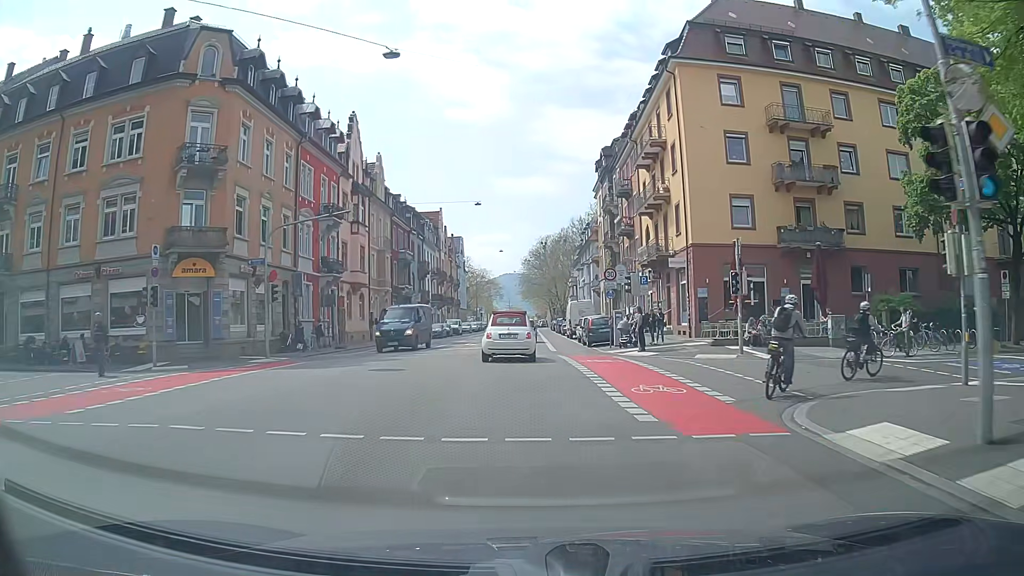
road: secondary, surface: asphalt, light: Day
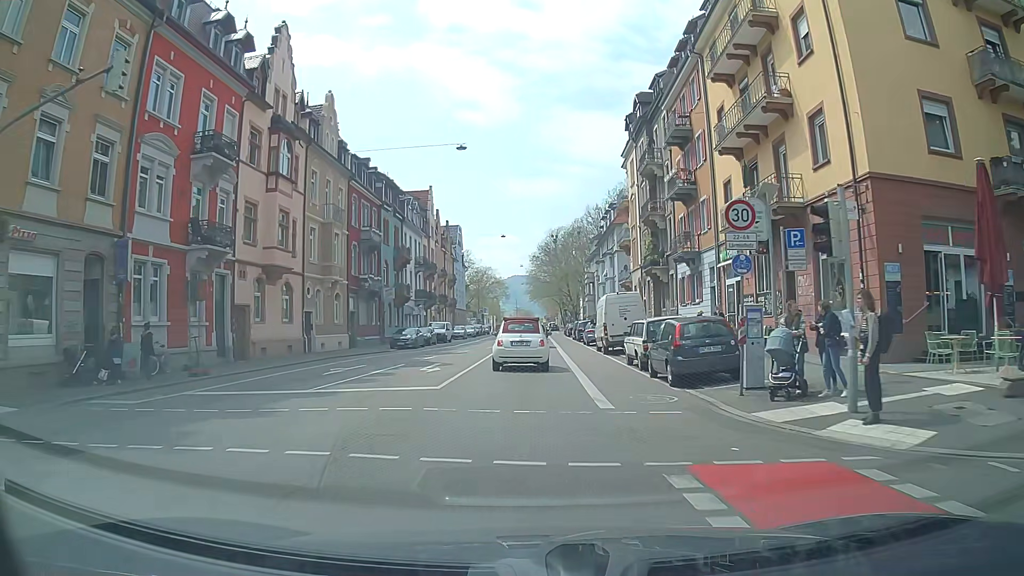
(+0.1, +18.3) m; 0°
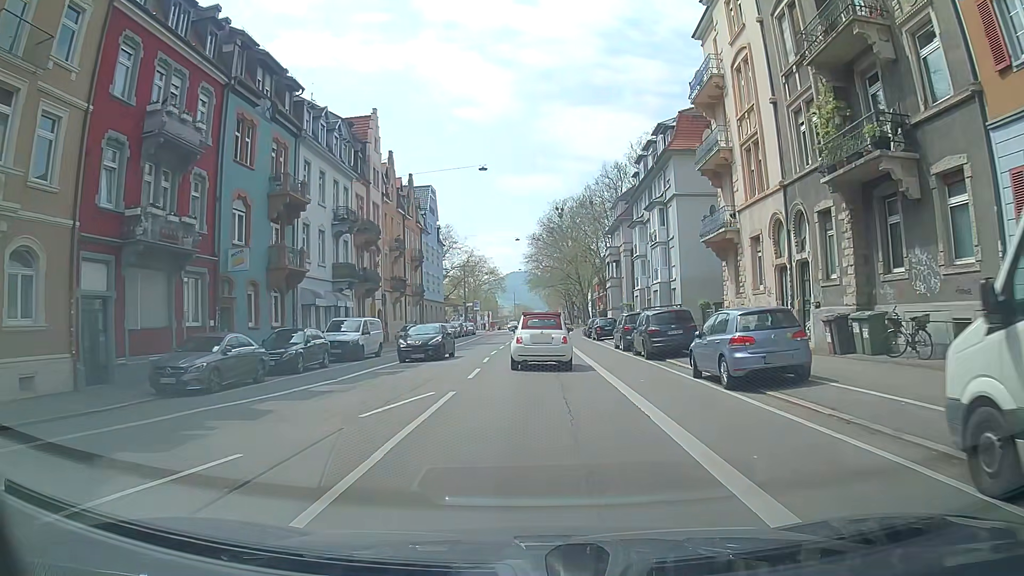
(0.0, +29.8) m; 0°
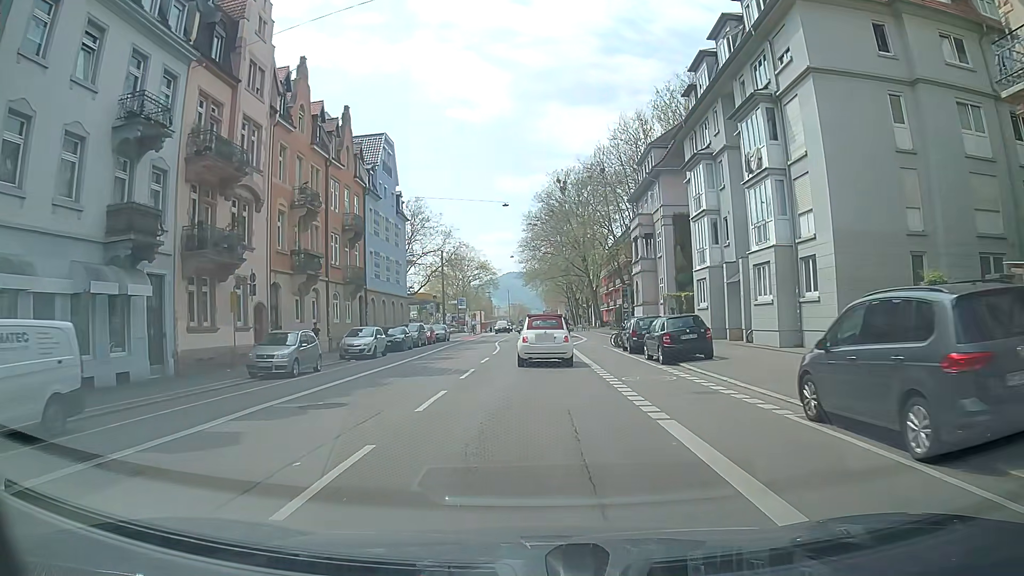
(+0.3, +23.2) m; +1°
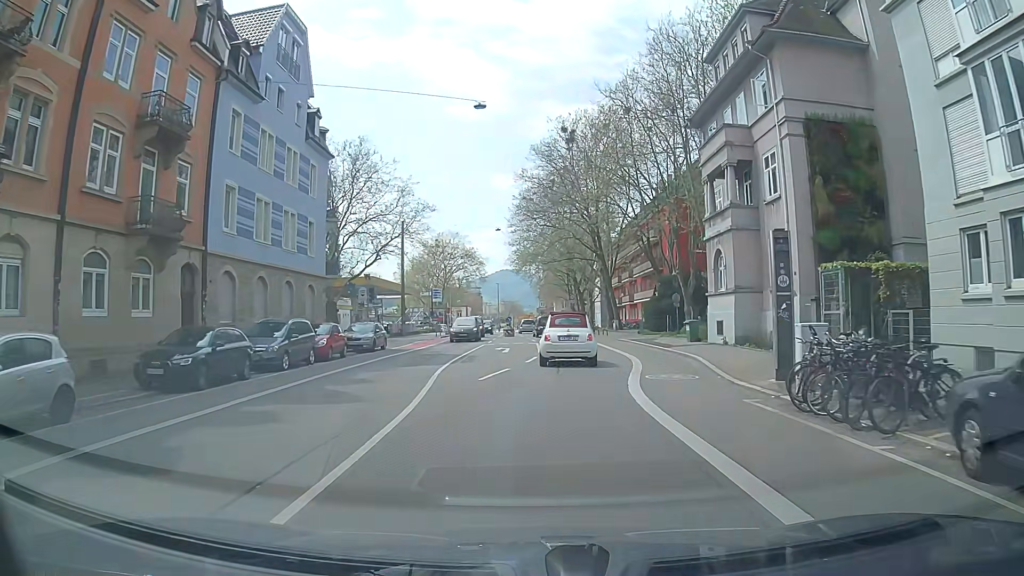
(+0.1, +24.5) m; 0°
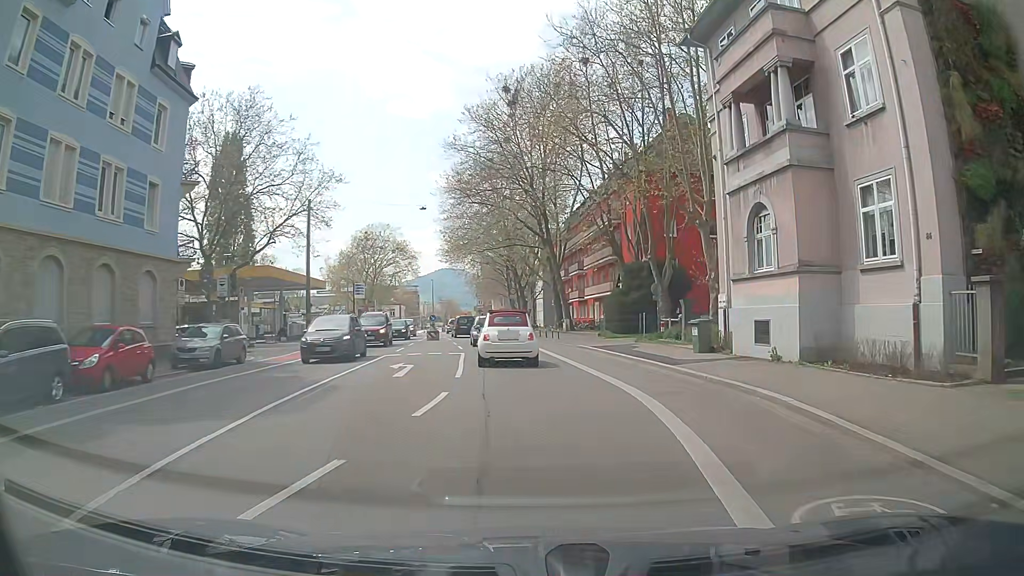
(+0.5, +11.7) m; +5°
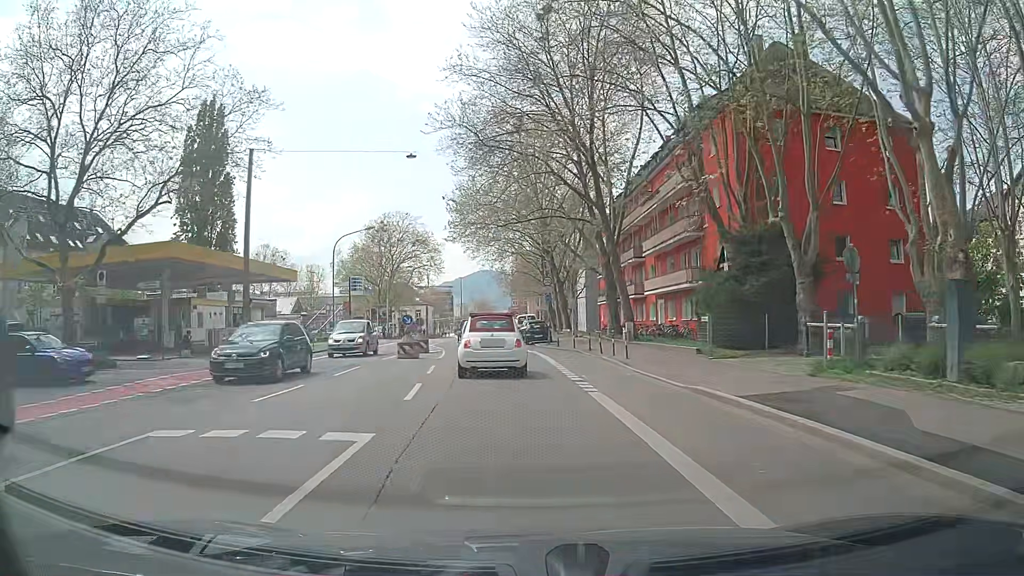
(-0.2, +17.9) m; -4°
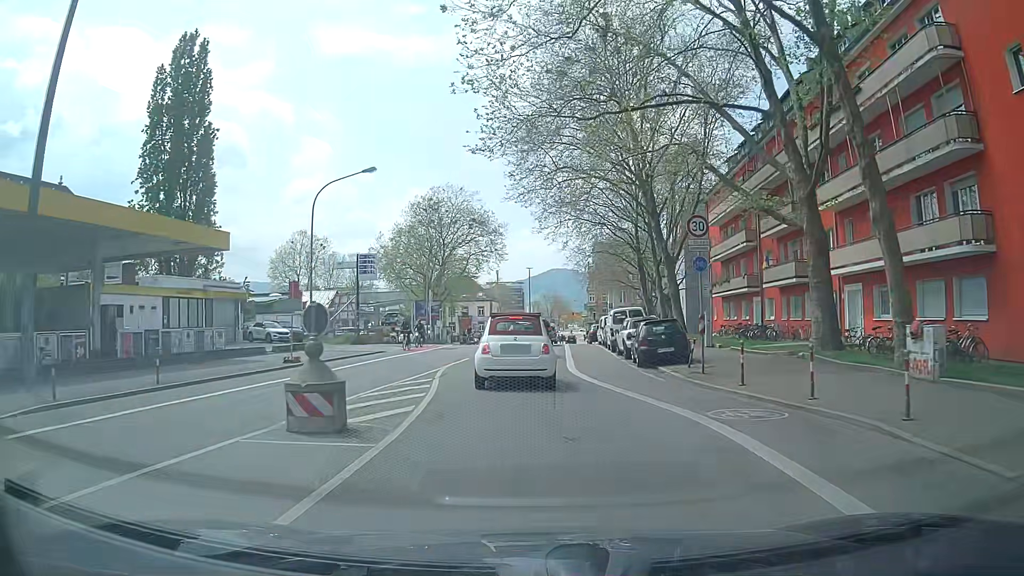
(-1.0, +22.3) m; -4°
